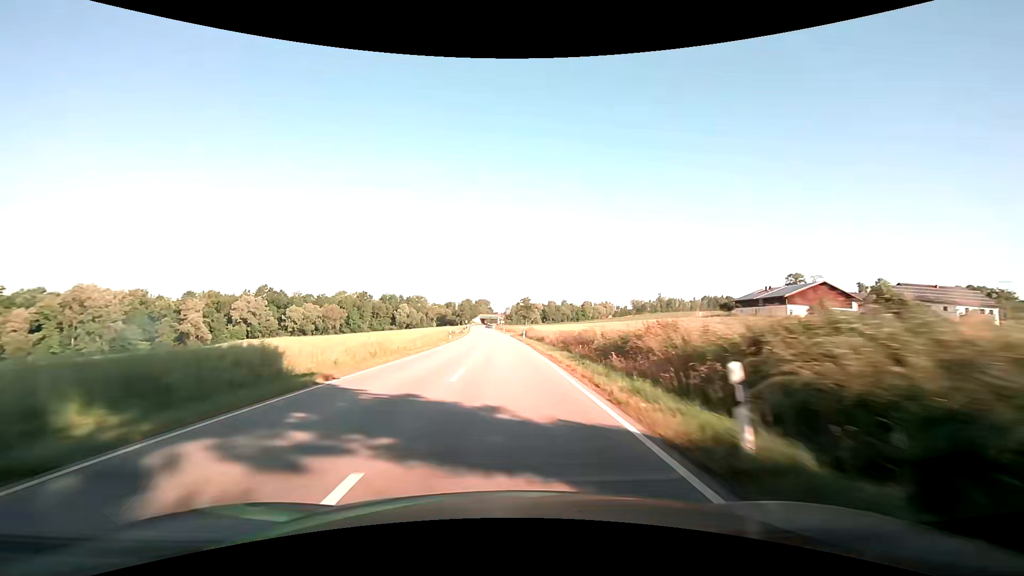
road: secondary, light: Day
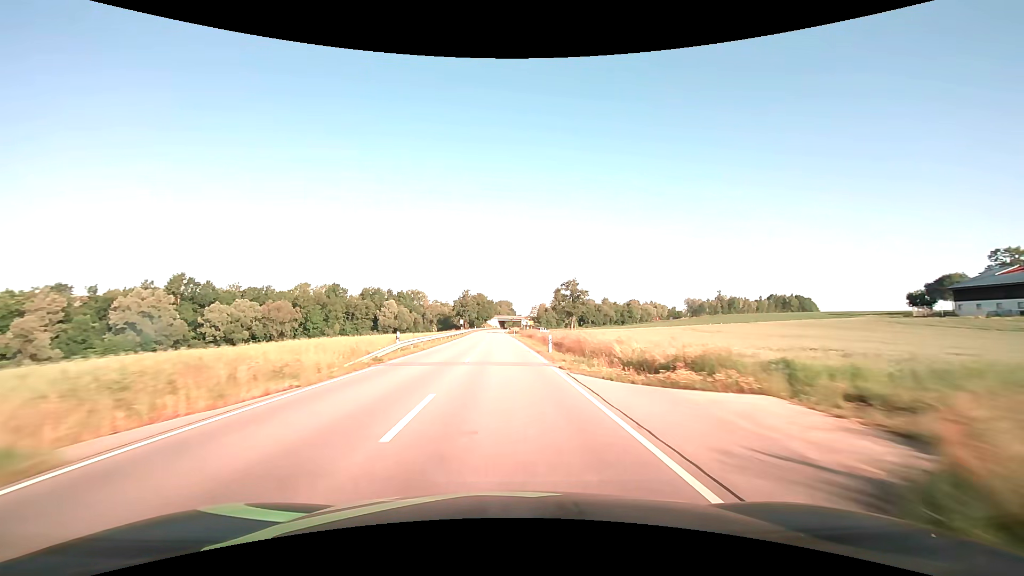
(-1.8, +78.9) m; -3°
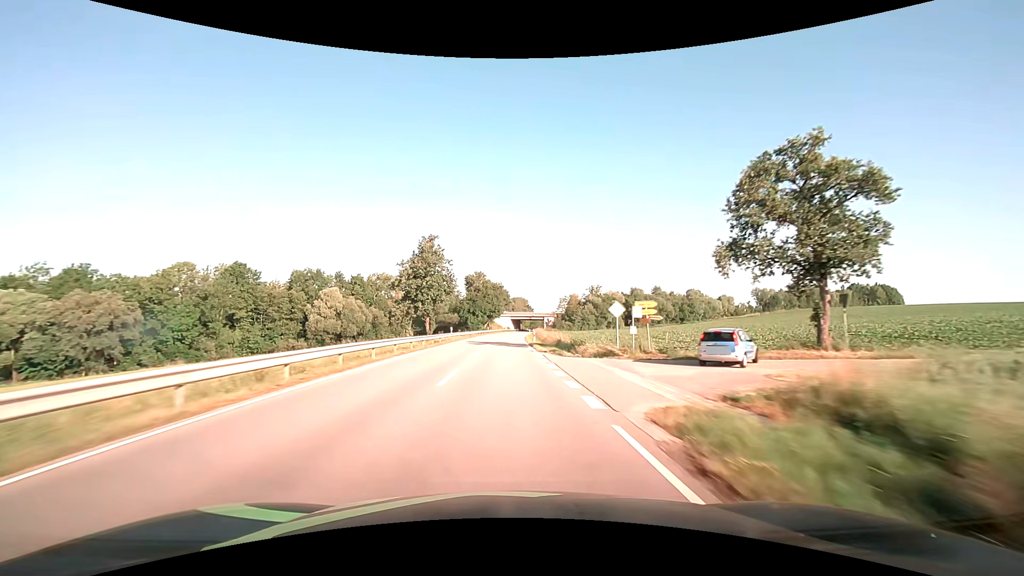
(-1.4, +78.9) m; -1°
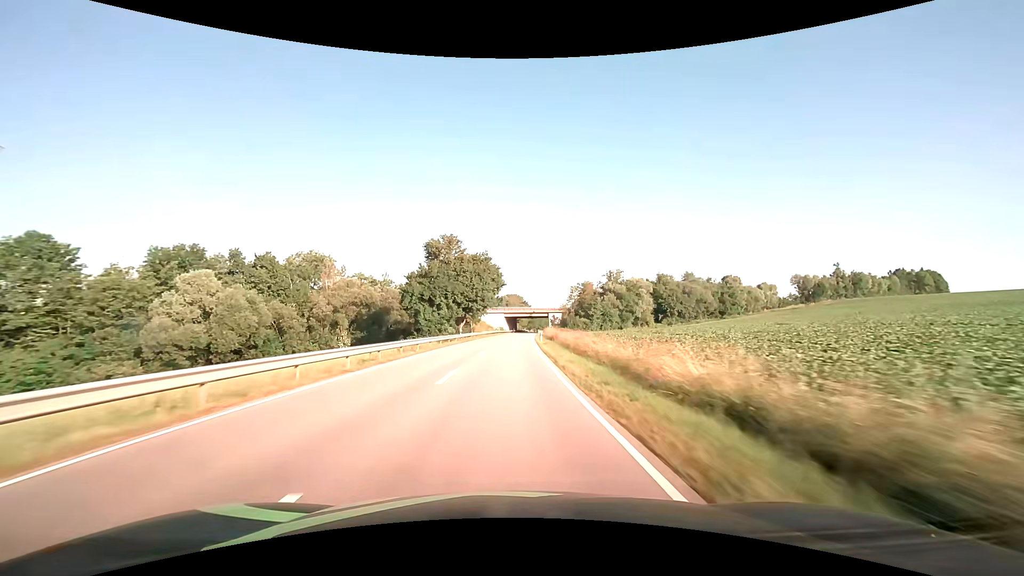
(0.0, +47.4) m; +1°
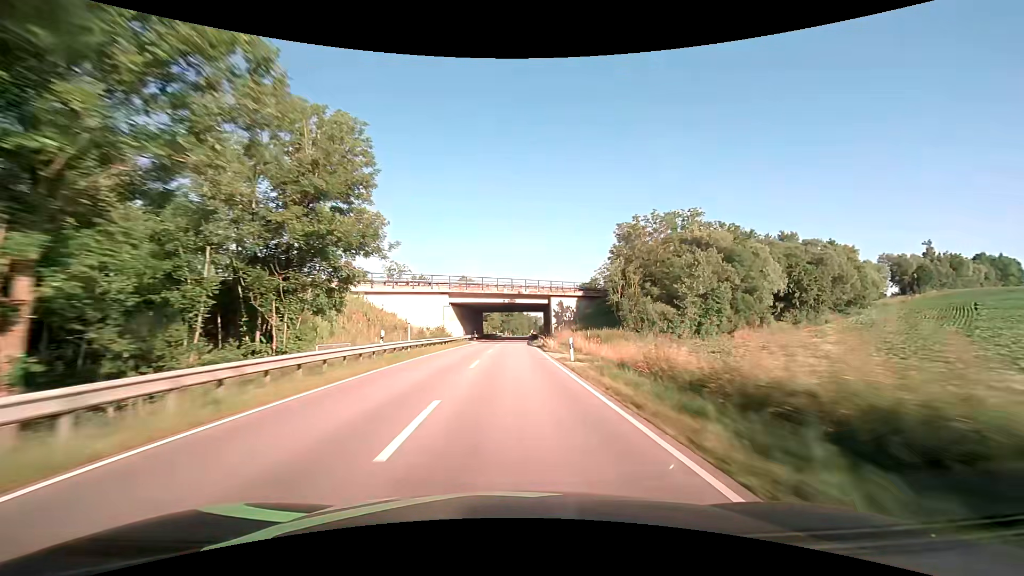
(+1.9, +78.9) m; +3°
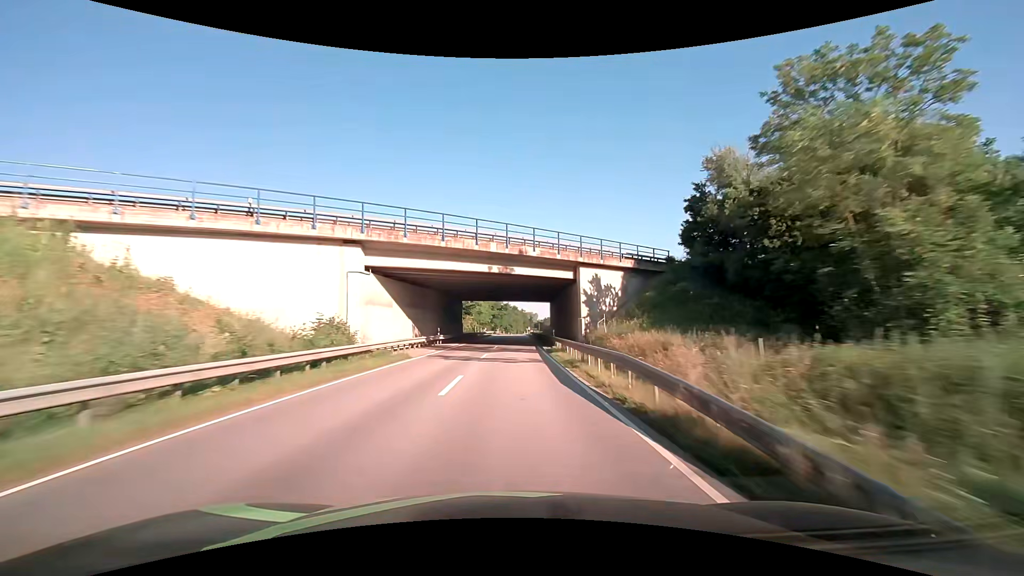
(+0.3, +31.1) m; +1°
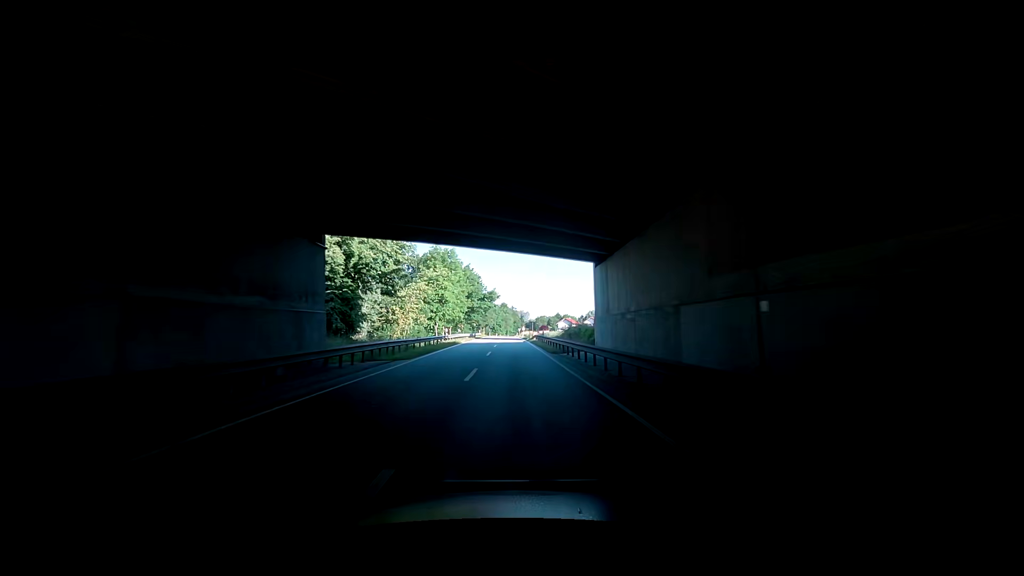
(+0.7, +45.0) m; +2°
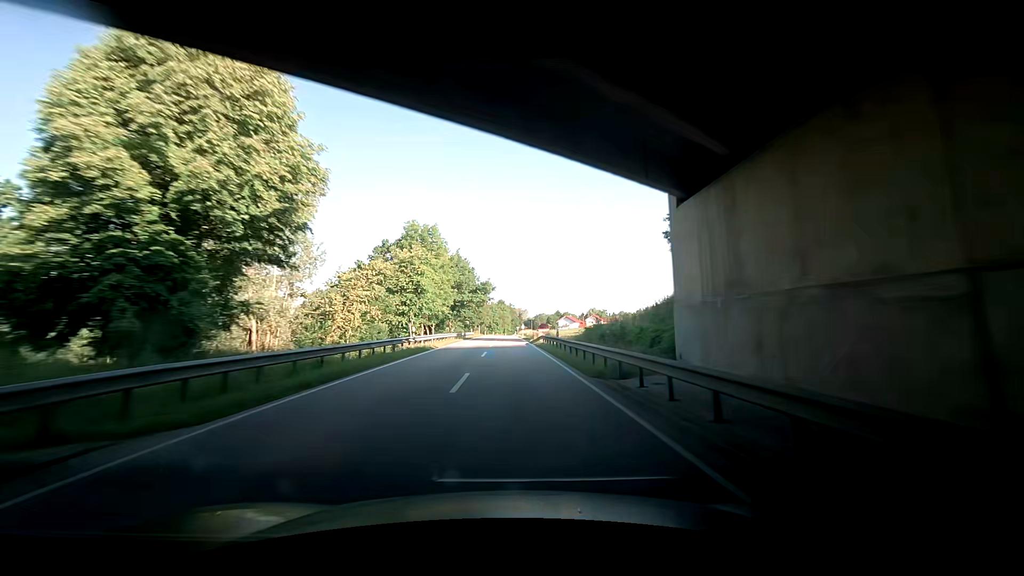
(-0.4, +14.7) m; -2°
(0, +10) (+1, +20) (+1, +30) (+1, +40) (+2, +50) (+2, +60) (+2, +70) (+3, +80) (+3, +90) (+3, +100) m
